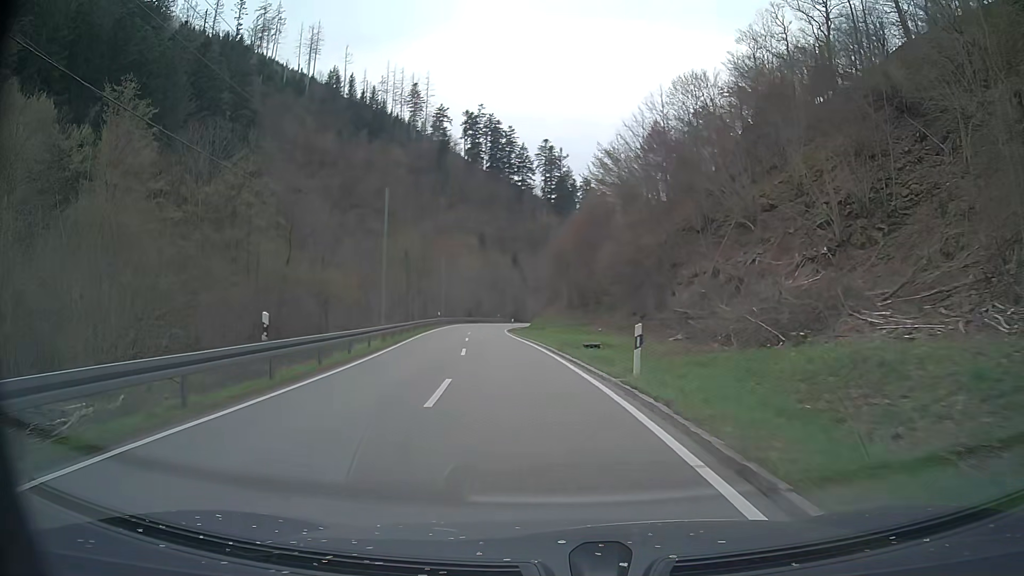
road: tertiary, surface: asphalt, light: Day
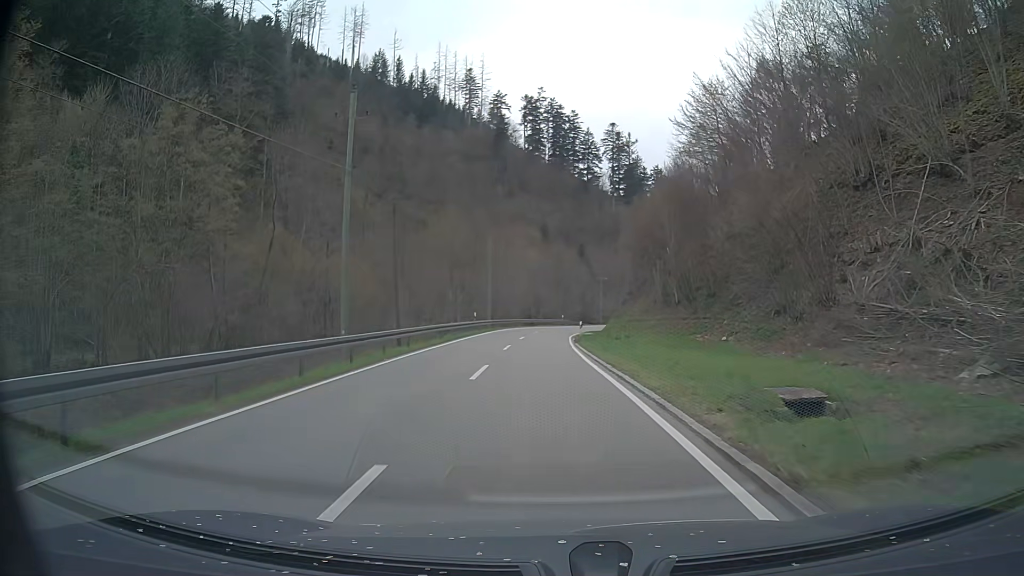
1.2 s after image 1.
(-1.2, +19.8) m; -6°
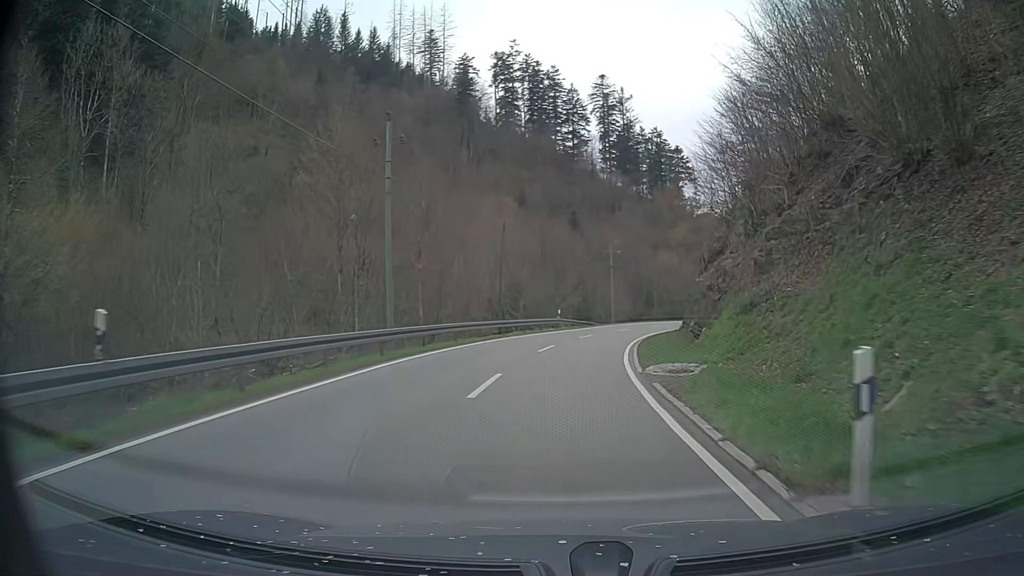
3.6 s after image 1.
(-0.5, +39.5) m; +1°
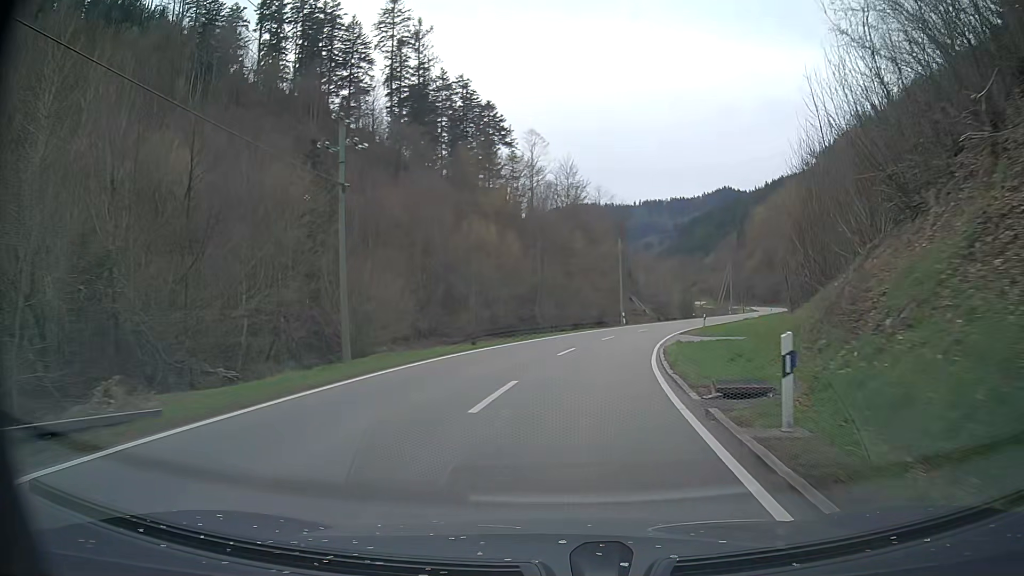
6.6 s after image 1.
(+6.6, +48.7) m; +17°
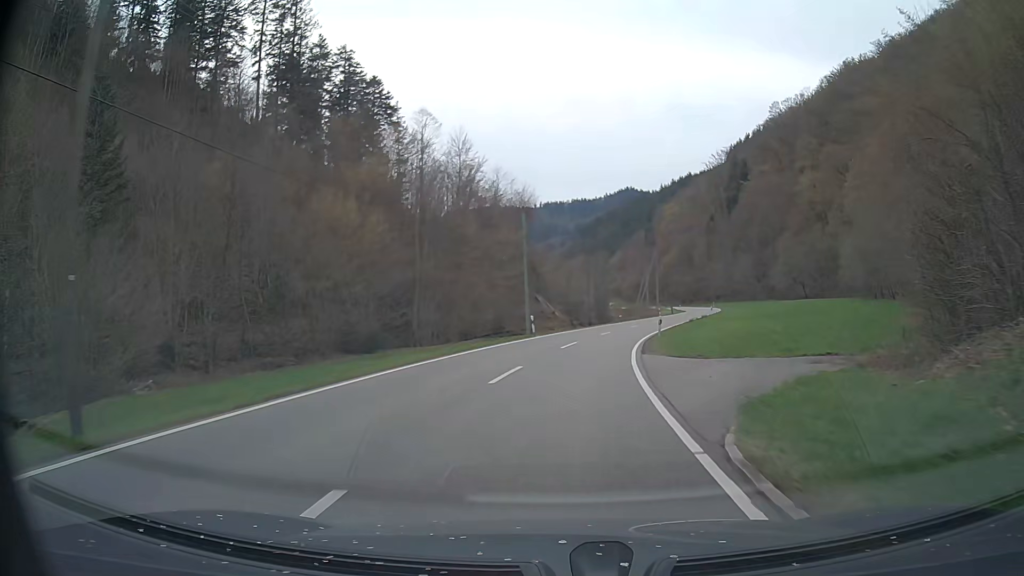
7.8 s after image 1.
(+1.5, +19.7) m; +9°
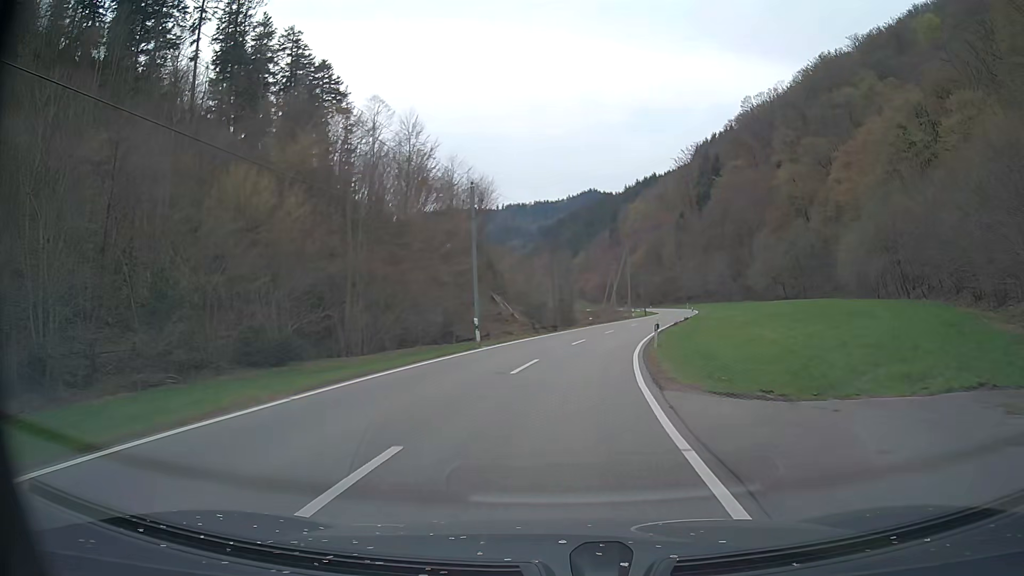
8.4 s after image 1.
(+0.3, +10.3) m; +3°
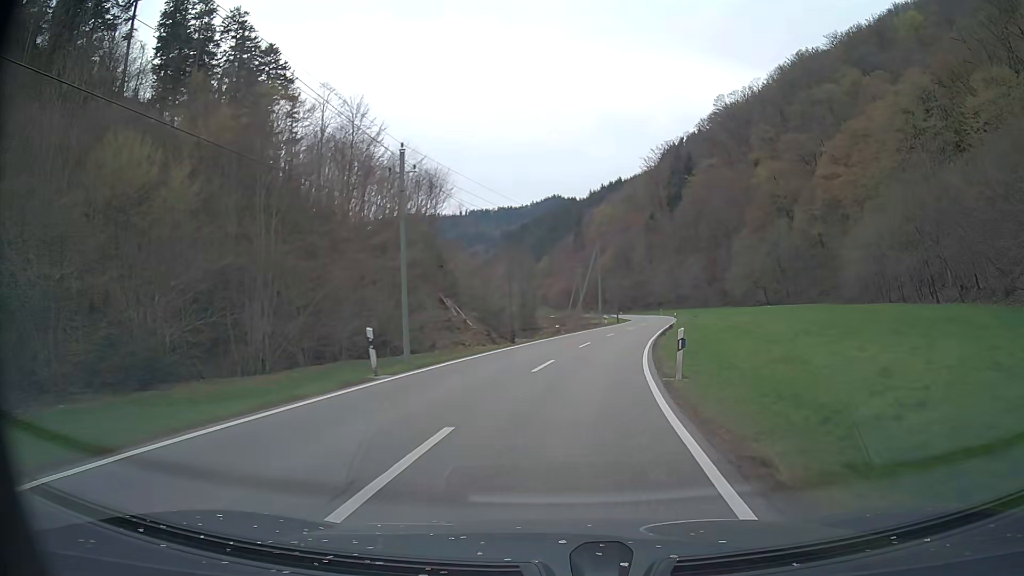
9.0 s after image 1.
(+0.3, +10.7) m; +3°
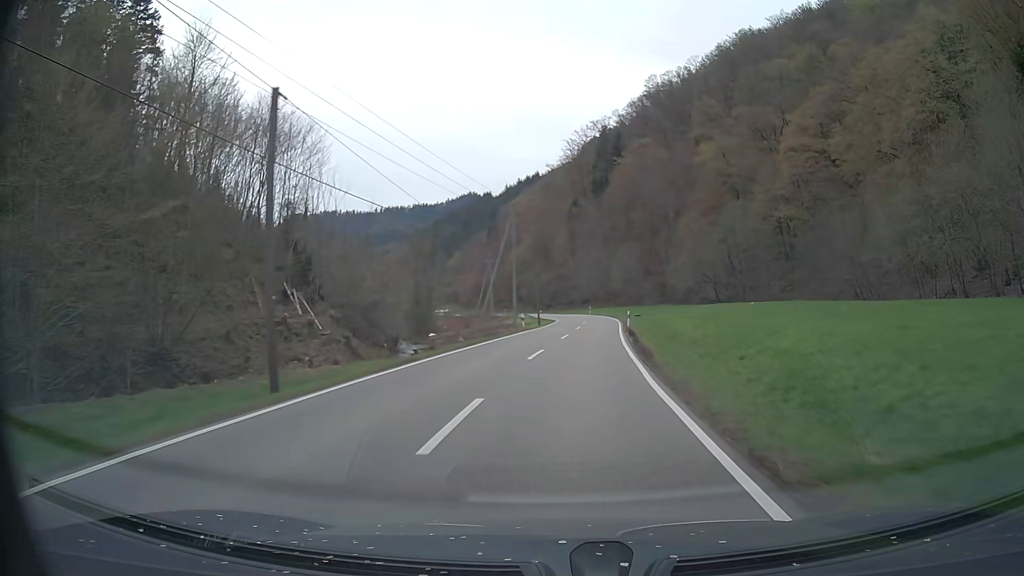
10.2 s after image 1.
(+1.6, +21.5) m; +8°
(0, +10) (+1, +20) (+2, +30) (+3, +40) (+3, +50) (+4, +60) (+5, +70) (+5, +80) (+4, +90) (+3, +100) m
